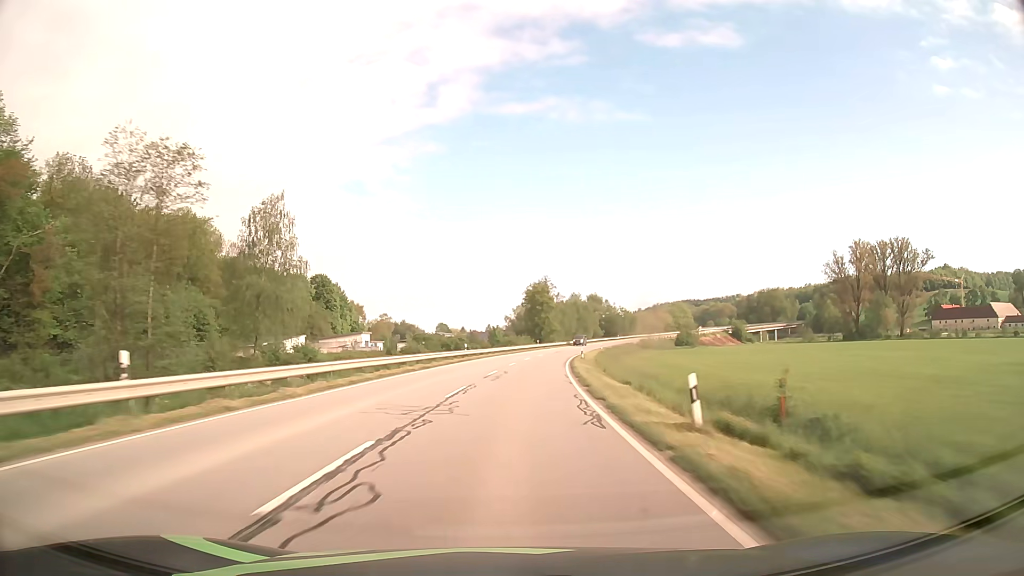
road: secondary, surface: asphalt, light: Day
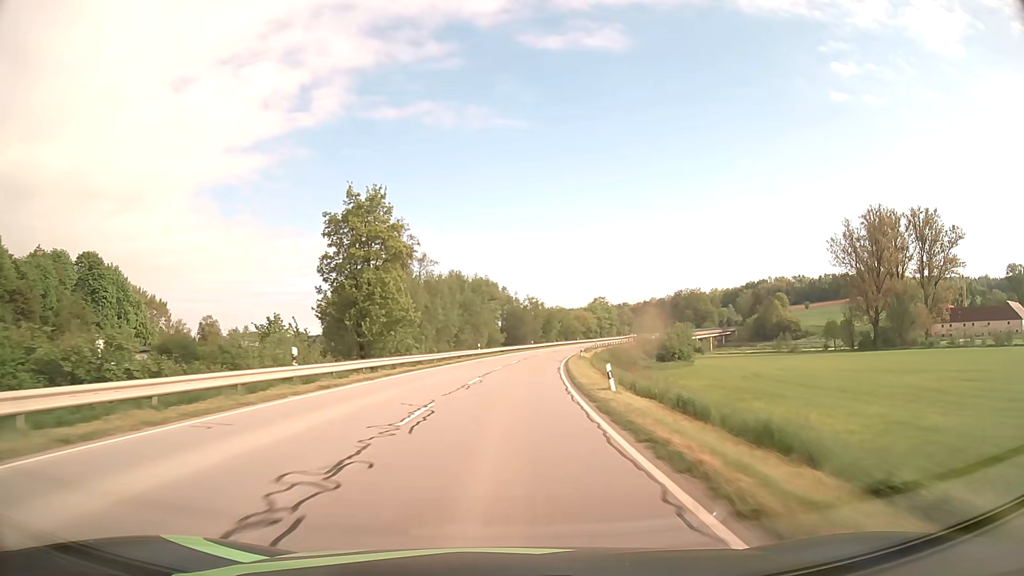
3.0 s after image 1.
(+7.2, +77.8) m; +10°
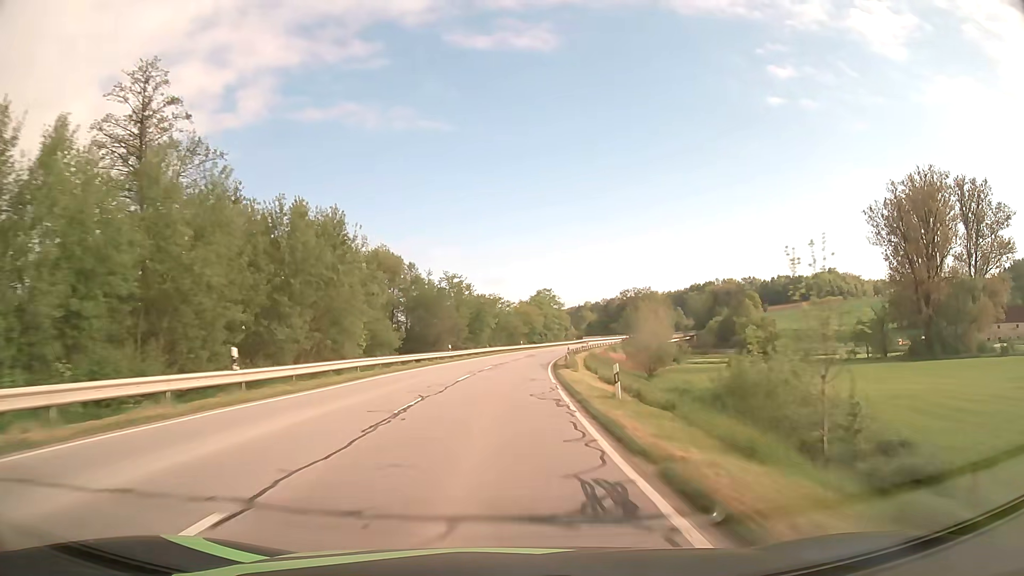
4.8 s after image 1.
(+2.5, +46.3) m; +6°
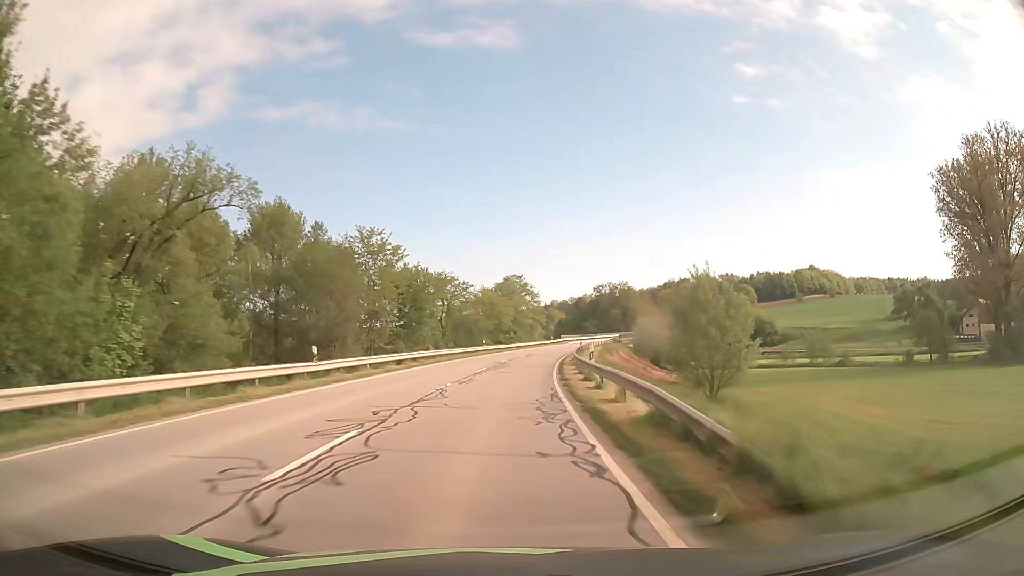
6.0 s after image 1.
(+0.8, +30.8) m; +3°
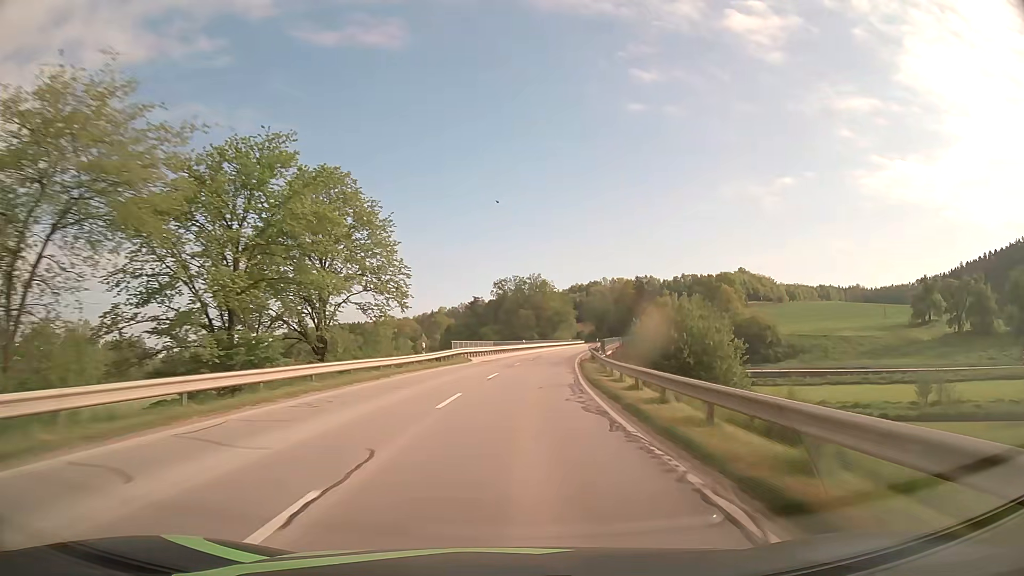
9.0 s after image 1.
(+5.9, +76.5) m; +9°
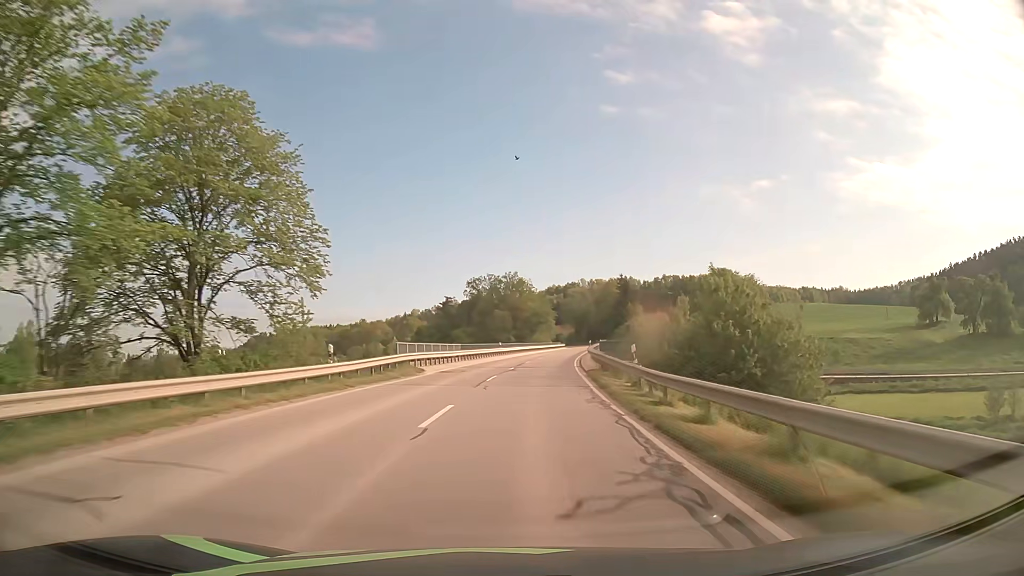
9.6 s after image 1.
(+0.3, +15.2) m; +2°
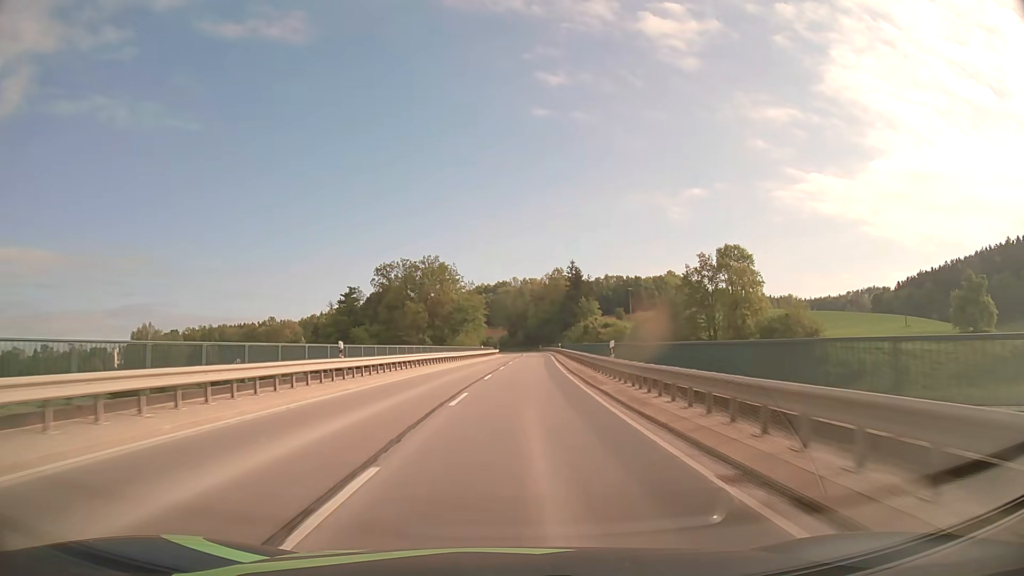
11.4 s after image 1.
(+2.5, +45.1) m; +6°
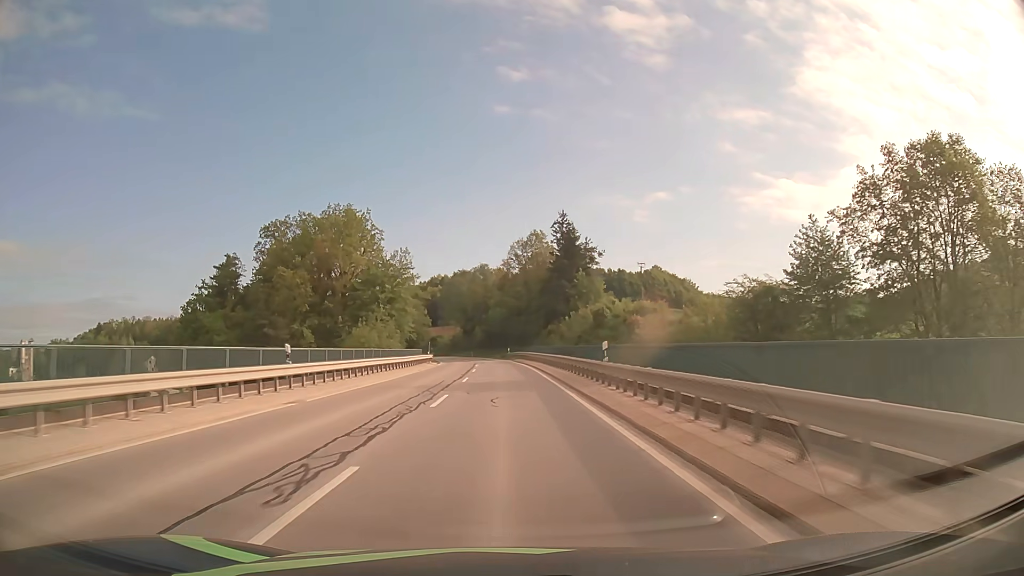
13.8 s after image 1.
(+2.7, +59.8) m; +3°
(0, +10) (0, +20) (0, +30) (0, +40) (-1, +50) (-1, +60) (-2, +70) (-3, +80) (-4, +90) (-5, +100) m
